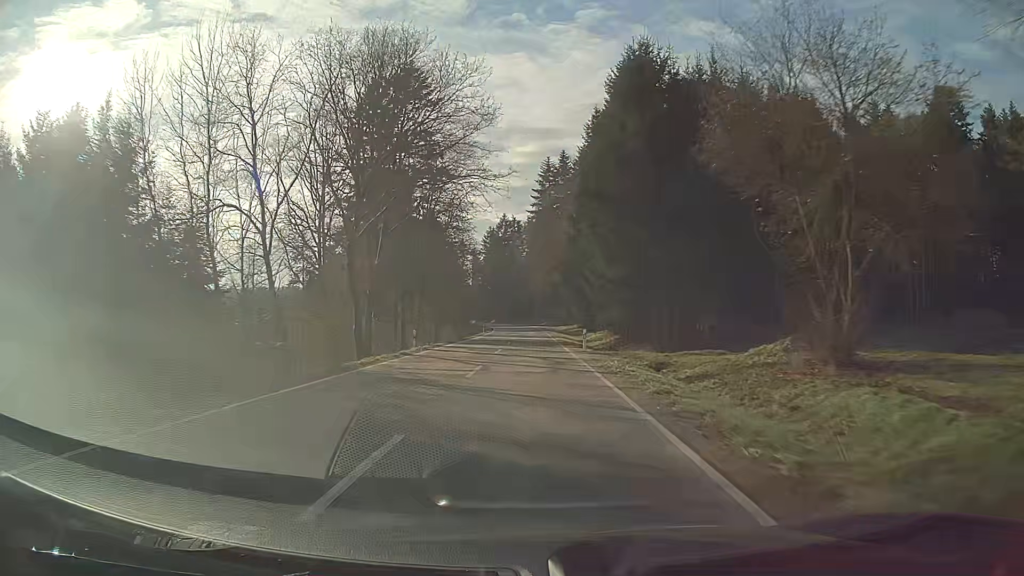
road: tertiary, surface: asphalt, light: Day
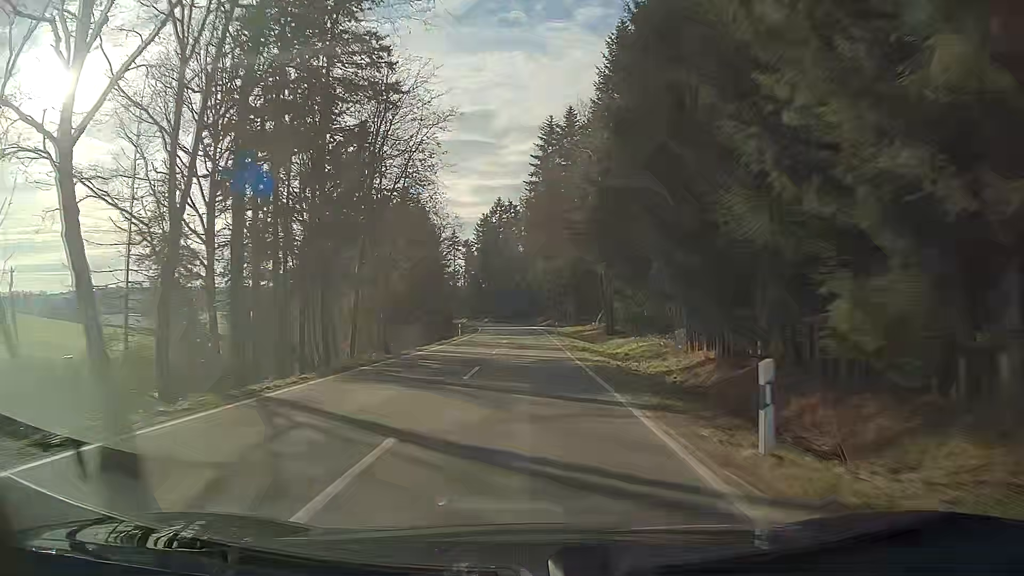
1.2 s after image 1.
(0.0, +24.2) m; 0°
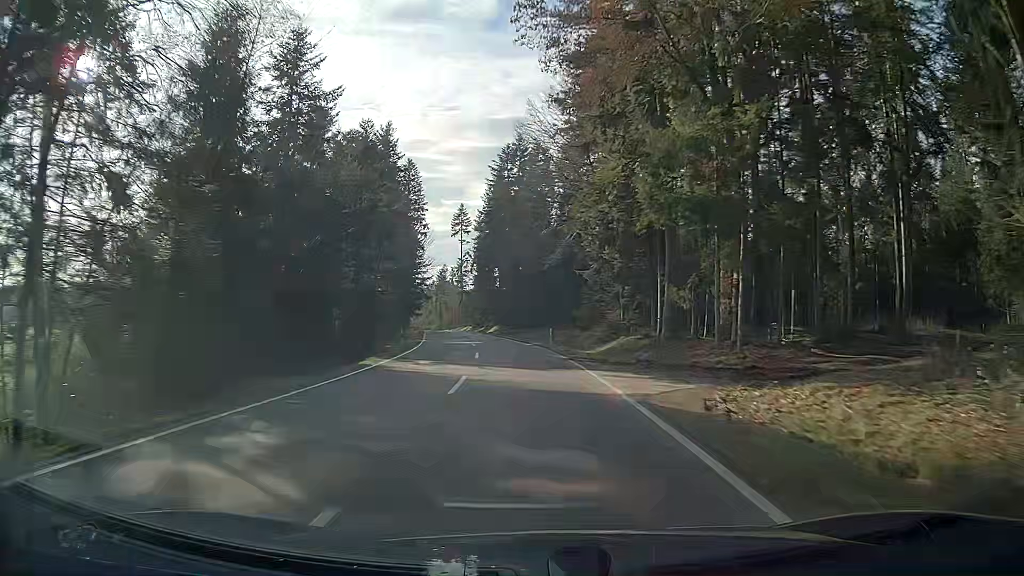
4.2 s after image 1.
(-1.1, +62.8) m; -4°
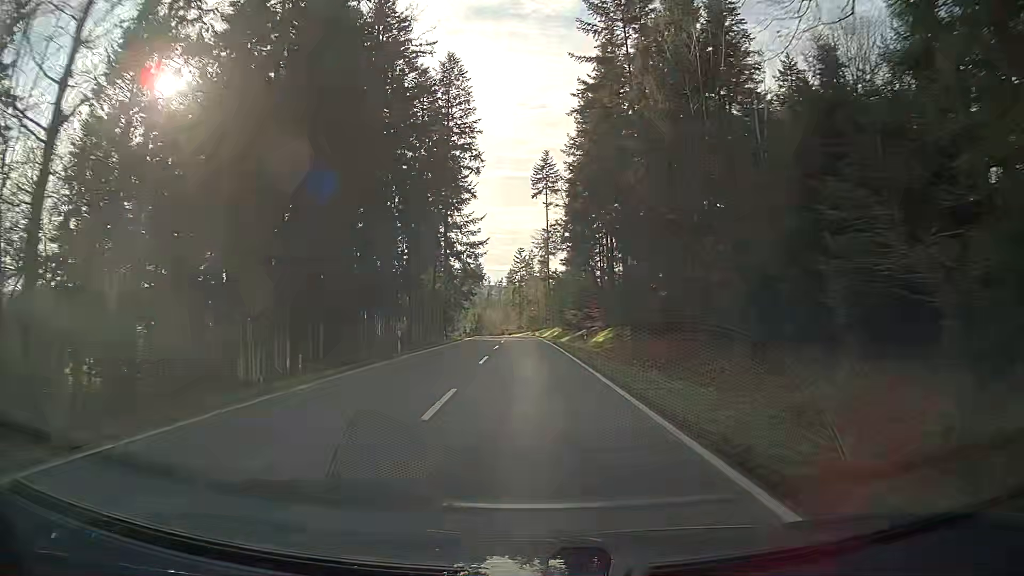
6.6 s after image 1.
(-3.7, +51.5) m; -7°
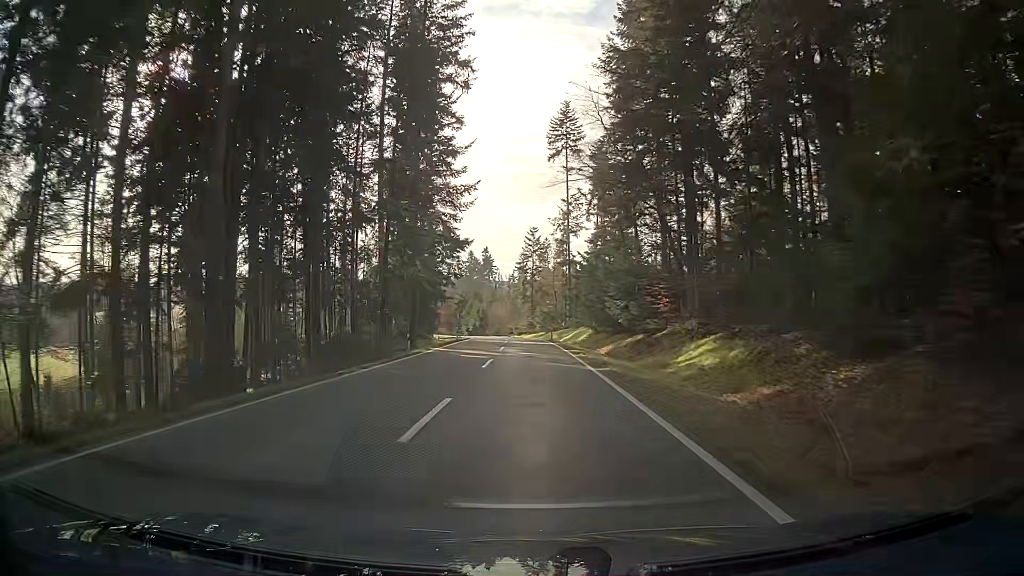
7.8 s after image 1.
(-0.3, +25.6) m; -1°
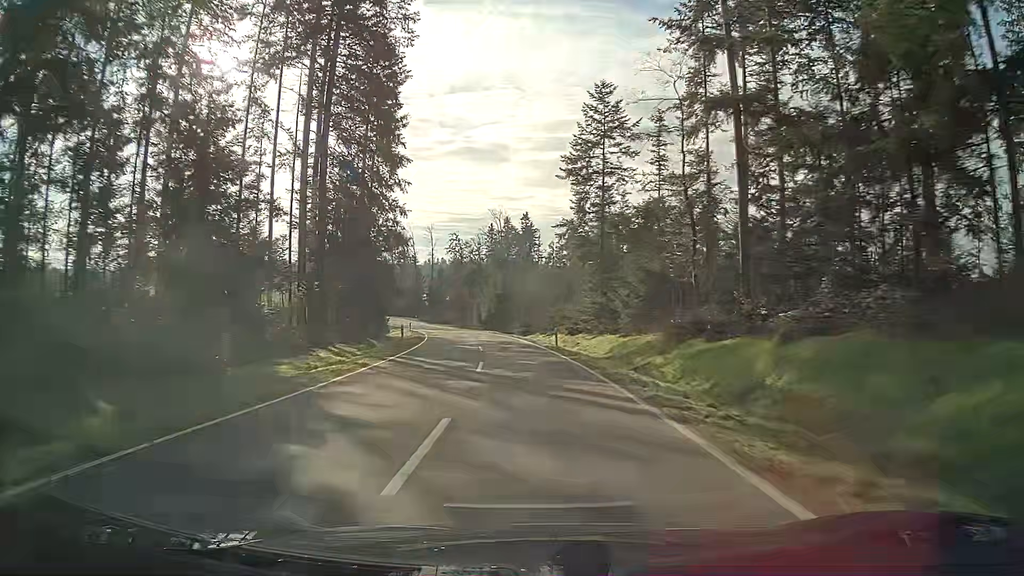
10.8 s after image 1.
(-1.8, +61.9) m; -4°
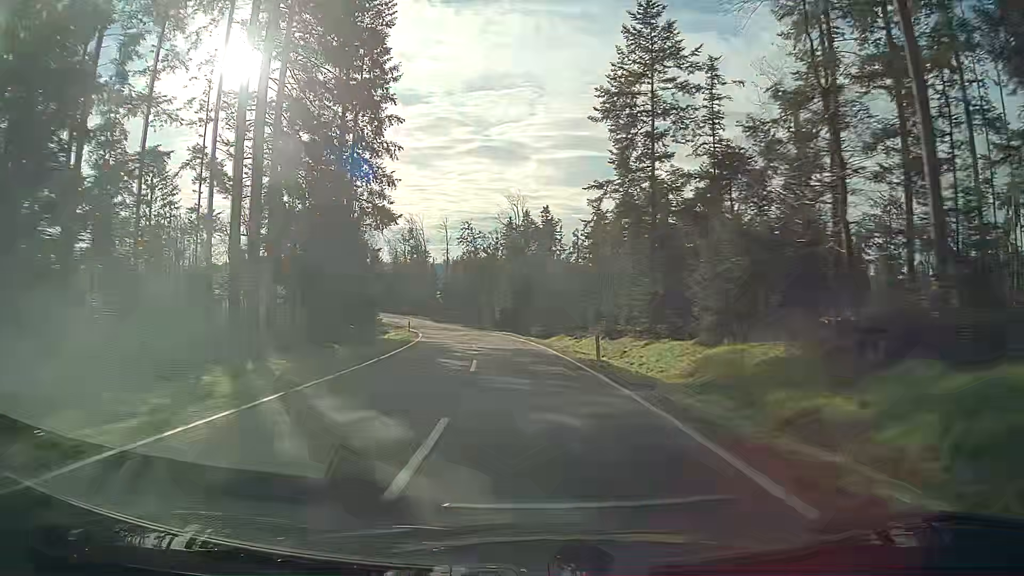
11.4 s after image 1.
(-0.2, +12.4) m; -2°
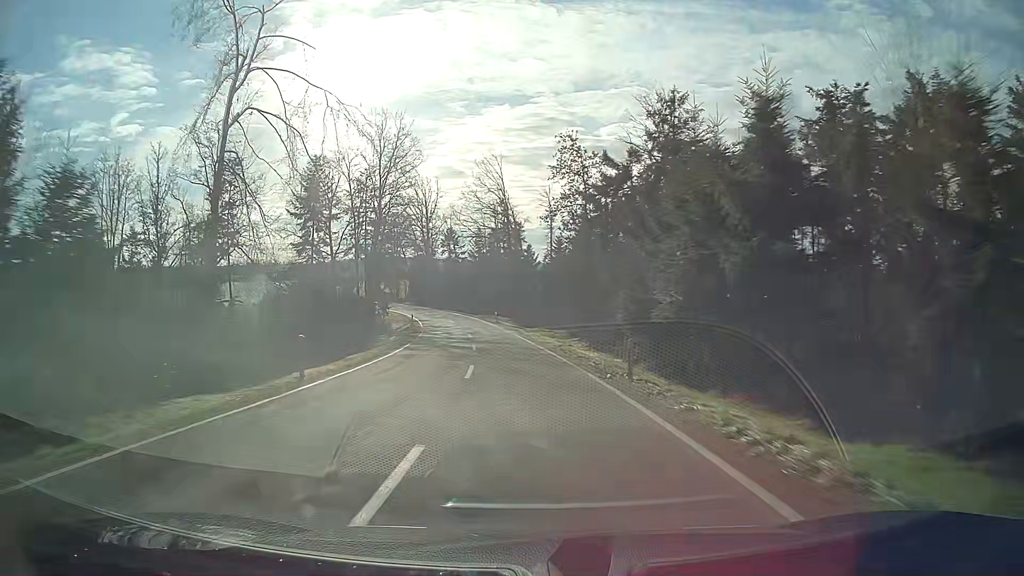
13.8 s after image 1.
(-4.3, +49.5) m; -10°
